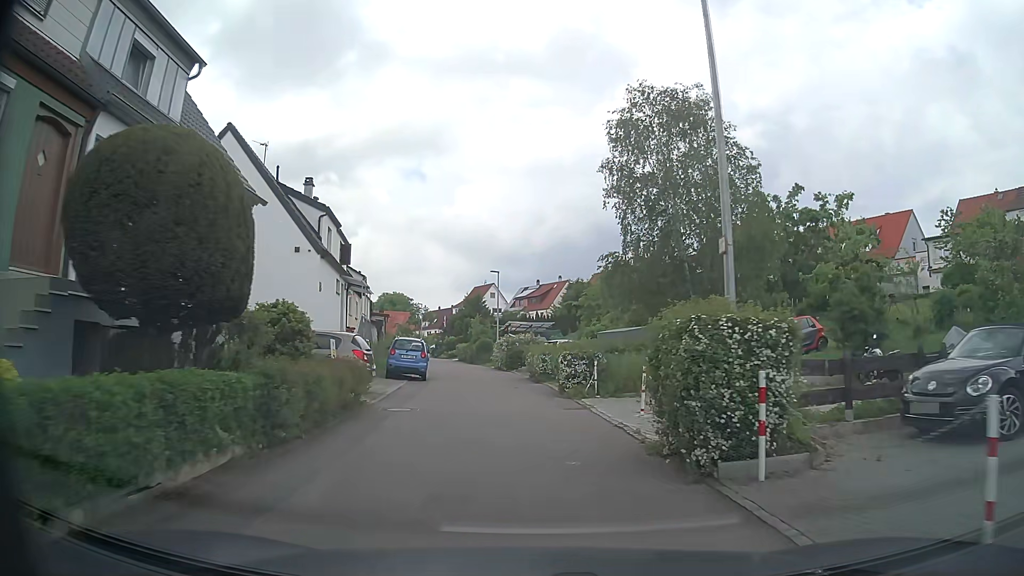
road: residential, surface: asphalt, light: Day
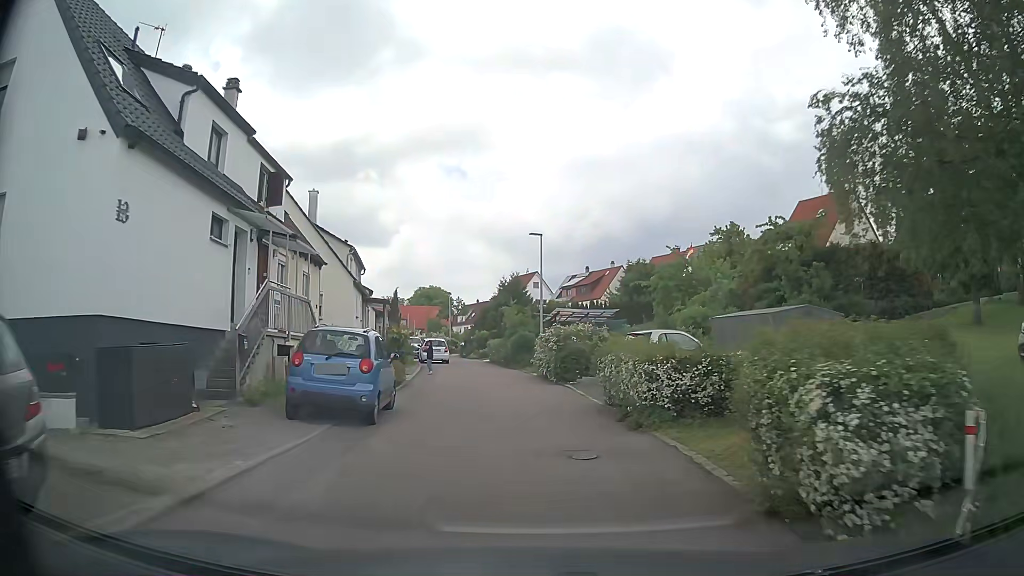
(-0.5, +13.8) m; -3°
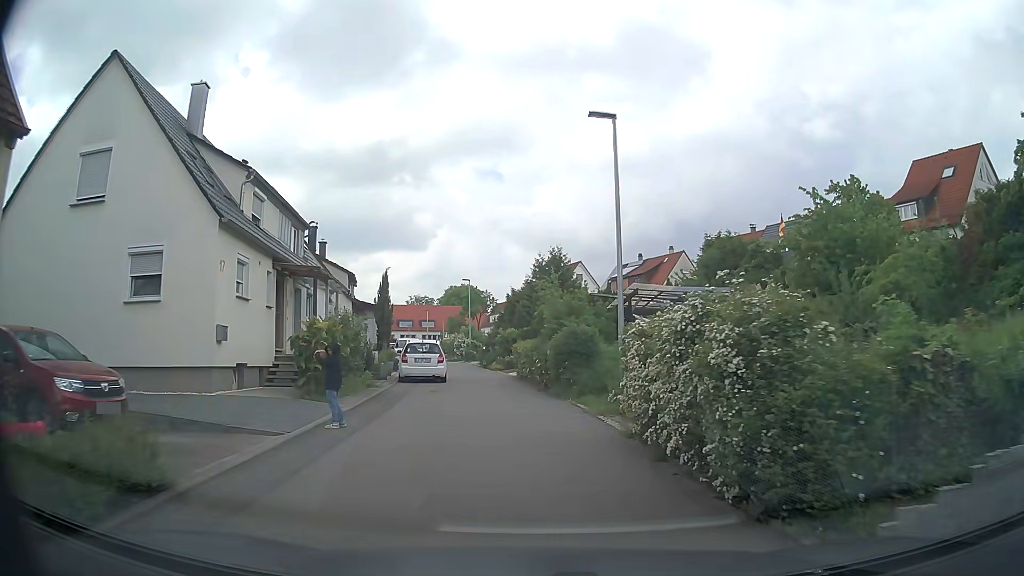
(-0.7, +16.2) m; -3°
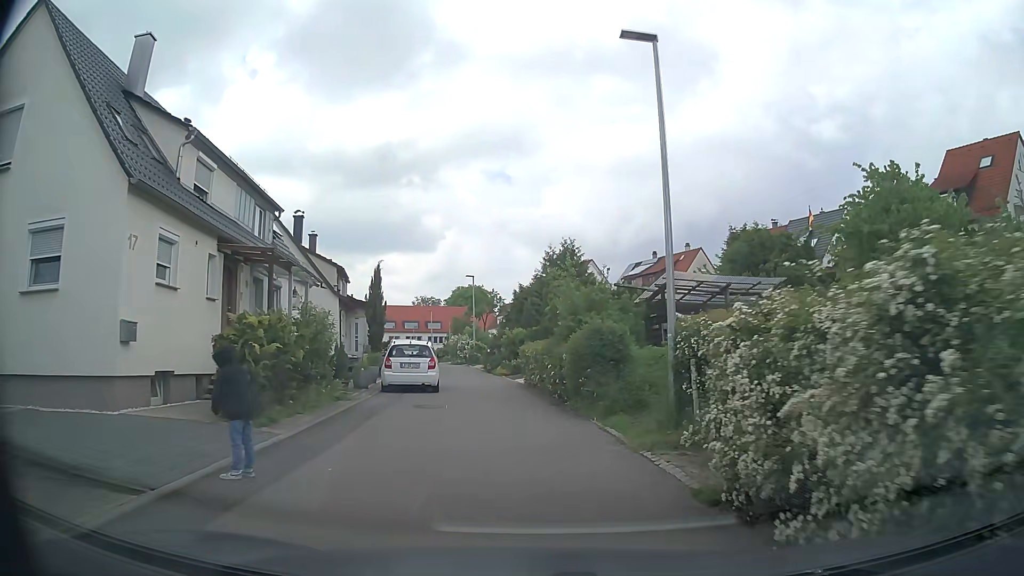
(-0.1, +4.0) m; -2°
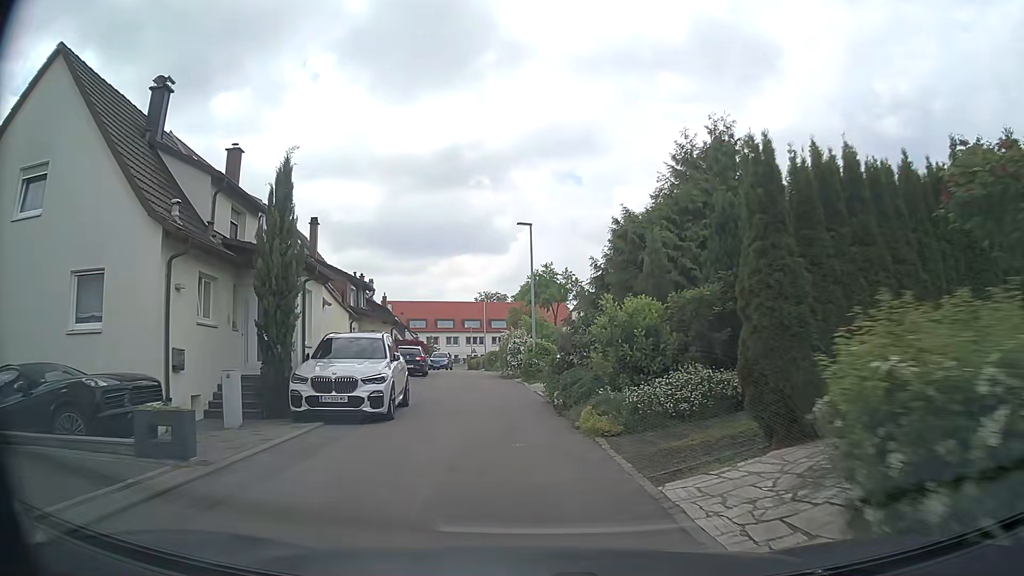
(-0.8, +20.2) m; -6°
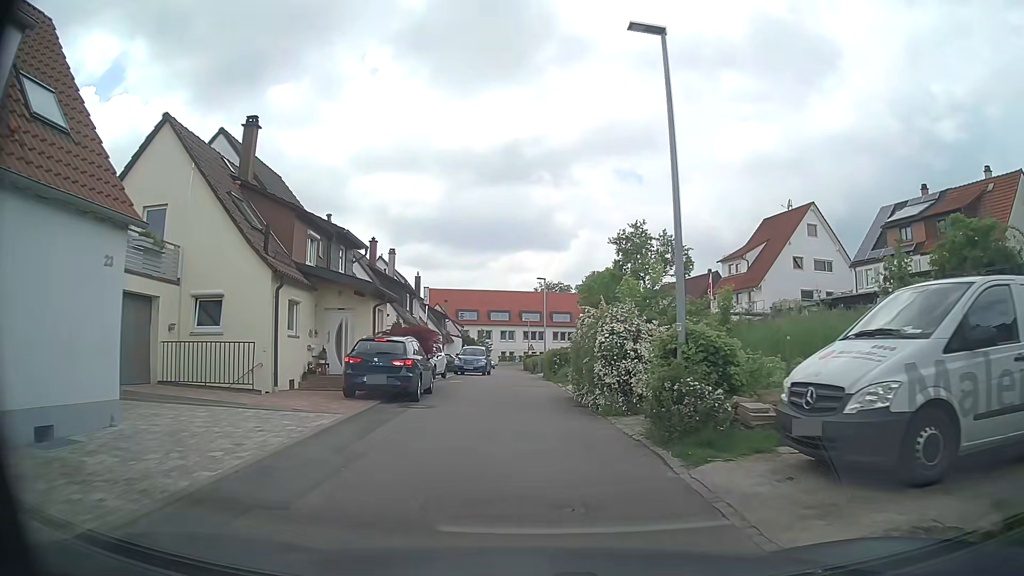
(-1.0, +16.6) m; -5°
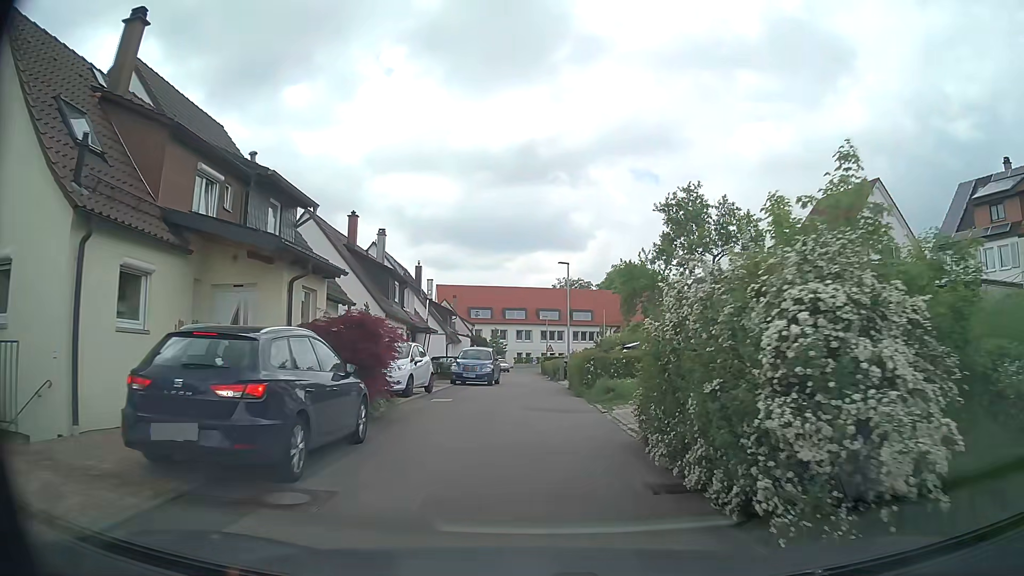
(-0.2, +8.6) m; -2°
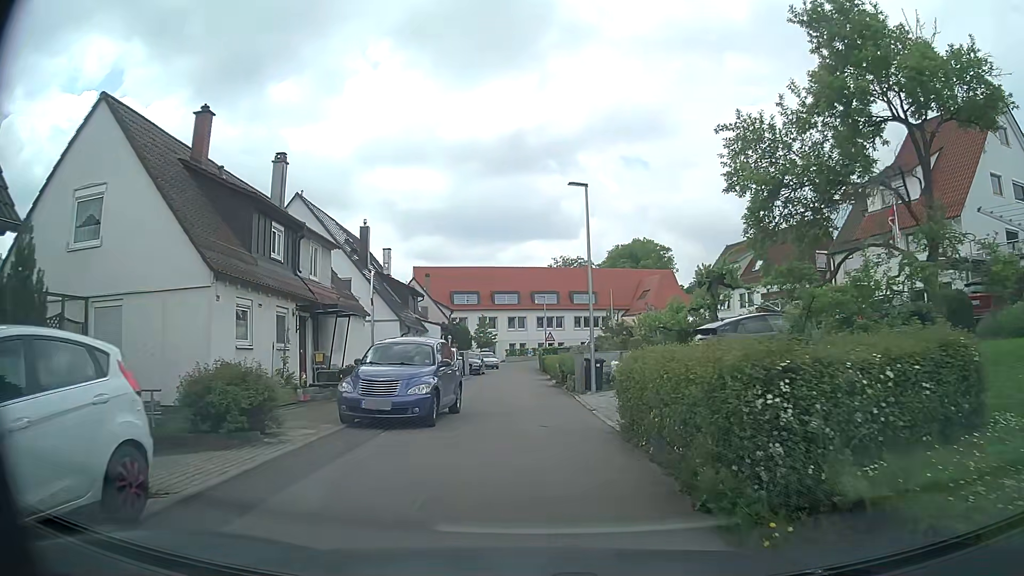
(-0.1, +15.3) m; 0°
